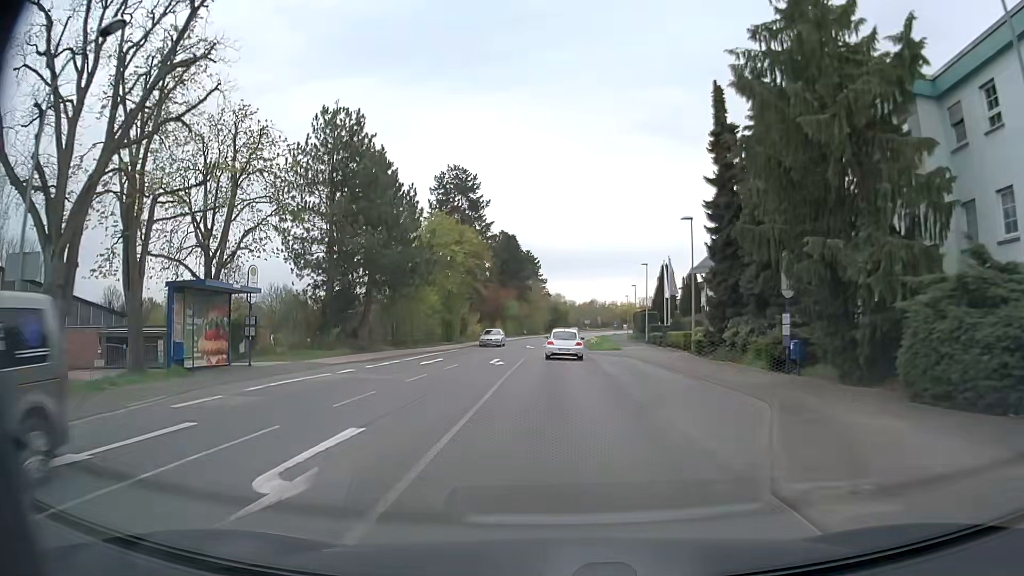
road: secondary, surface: asphalt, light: Day
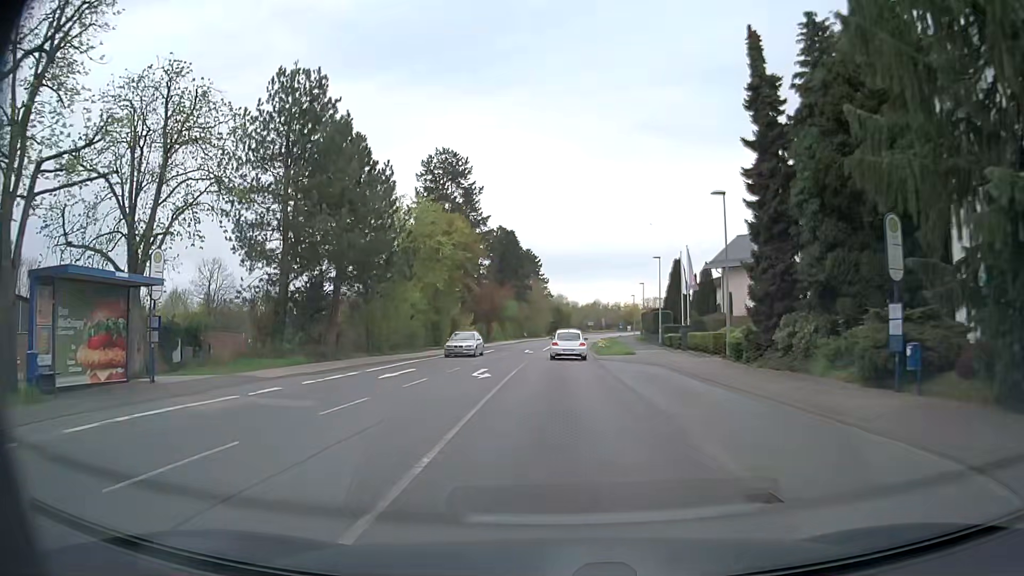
(-0.1, +7.1) m; -1°
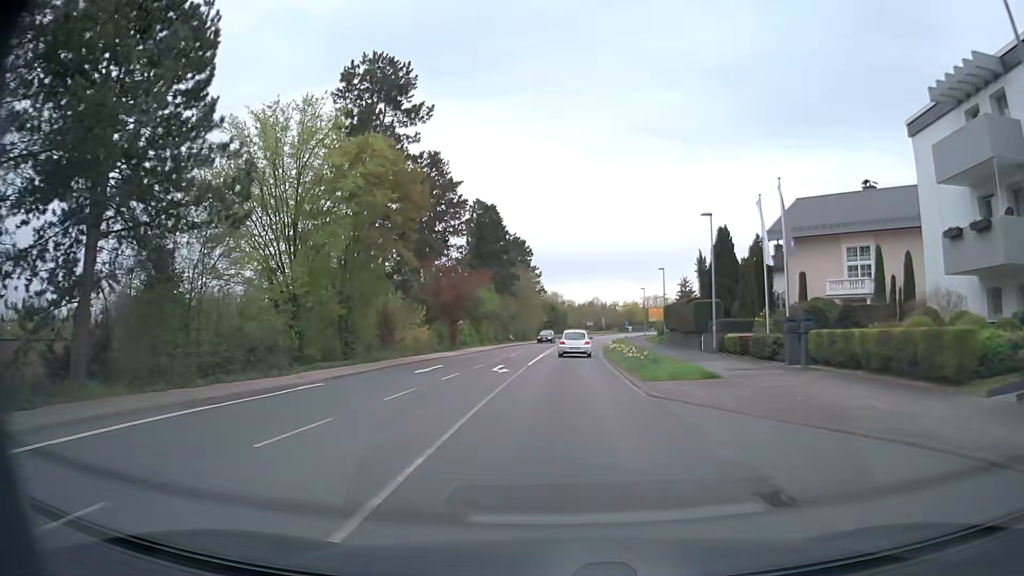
(0.0, +21.5) m; +1°
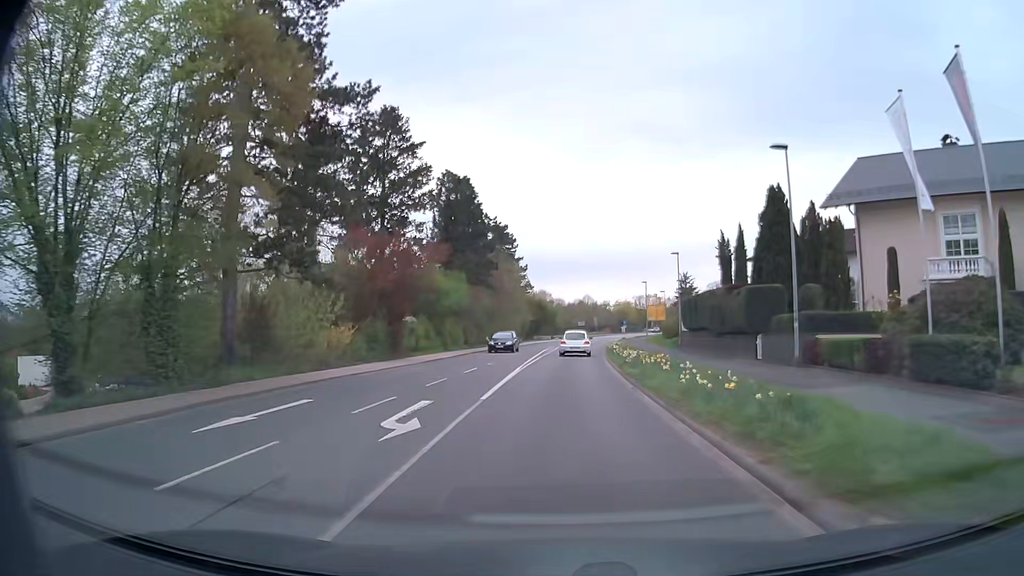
(+0.1, +14.5) m; +1°
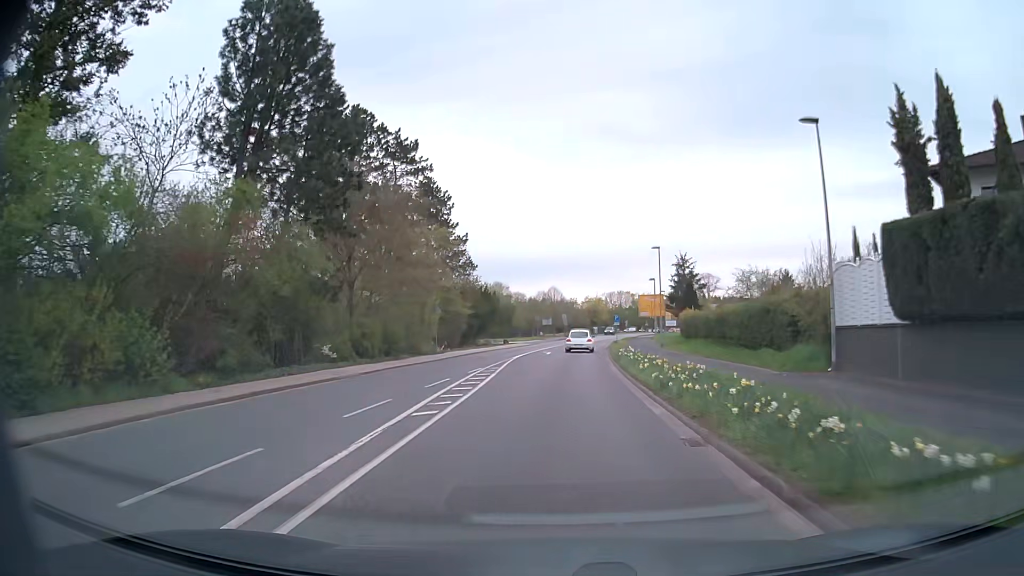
(+0.5, +36.9) m; +3°
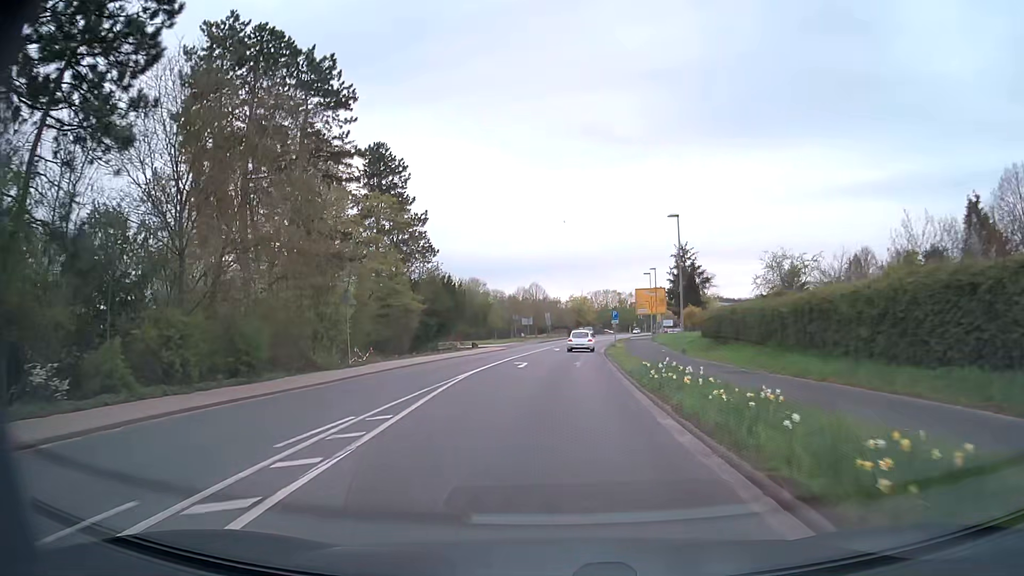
(+0.2, +15.0) m; +2°
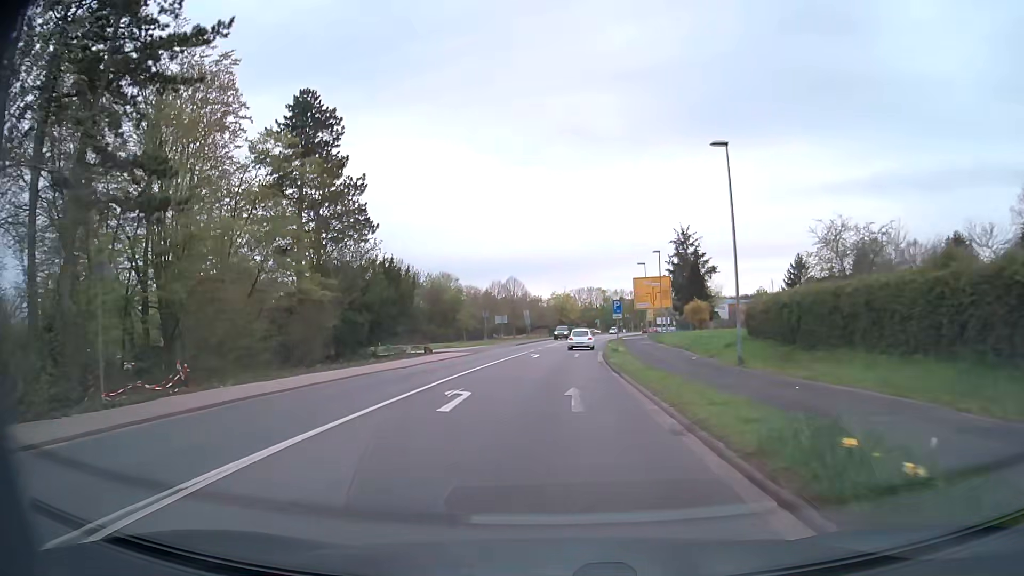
(+0.1, +15.1) m; +1°
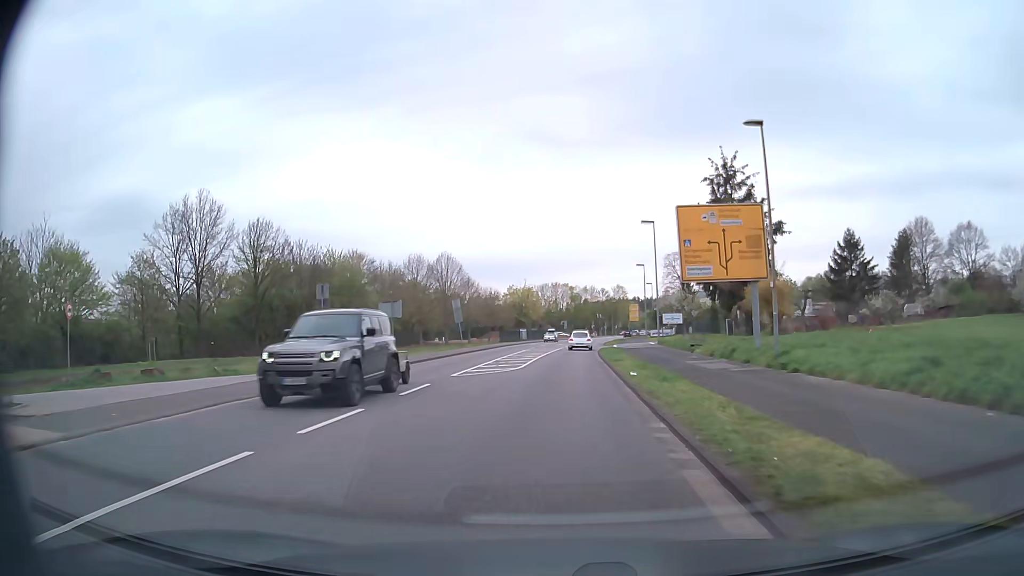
(+1.2, +37.9) m; +3°
(0, +10) (0, +20) (+1, +30) (+1, +40) (+2, +50) (+2, +60) (+3, +70) (+4, +80) (+5, +90) (+7, +100) m
